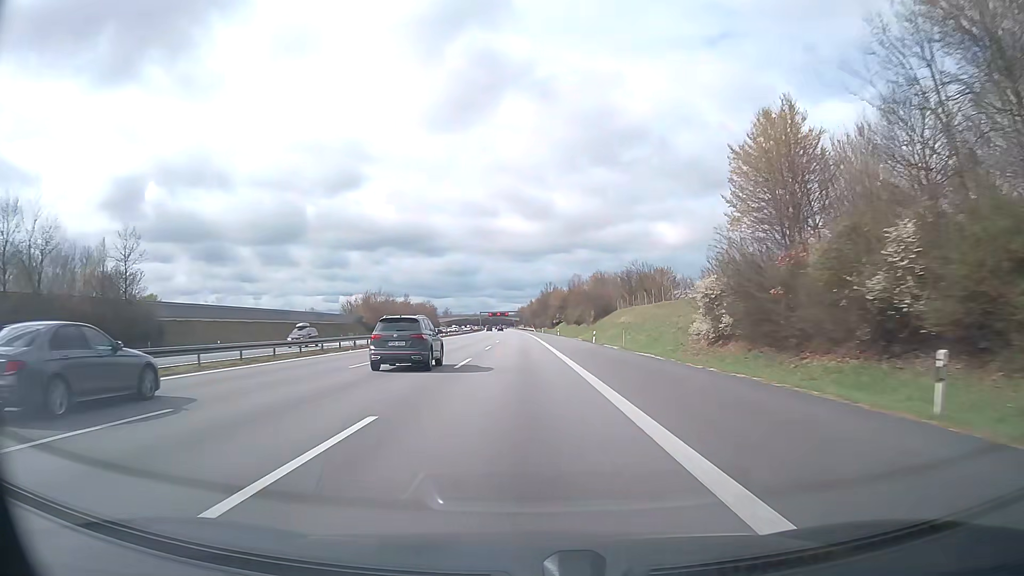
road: motorway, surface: asphalt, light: Day
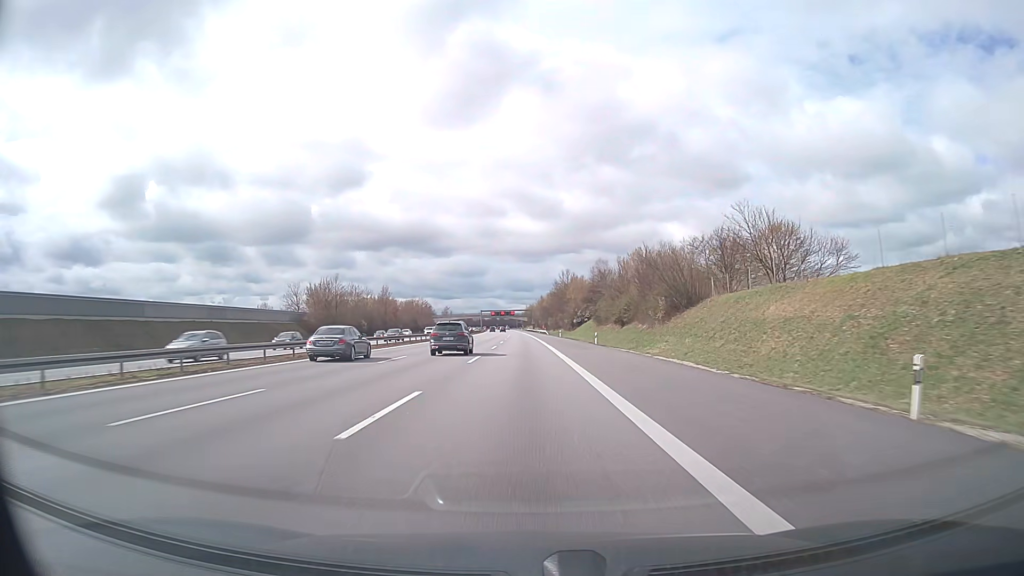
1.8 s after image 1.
(-0.4, +49.9) m; -1°
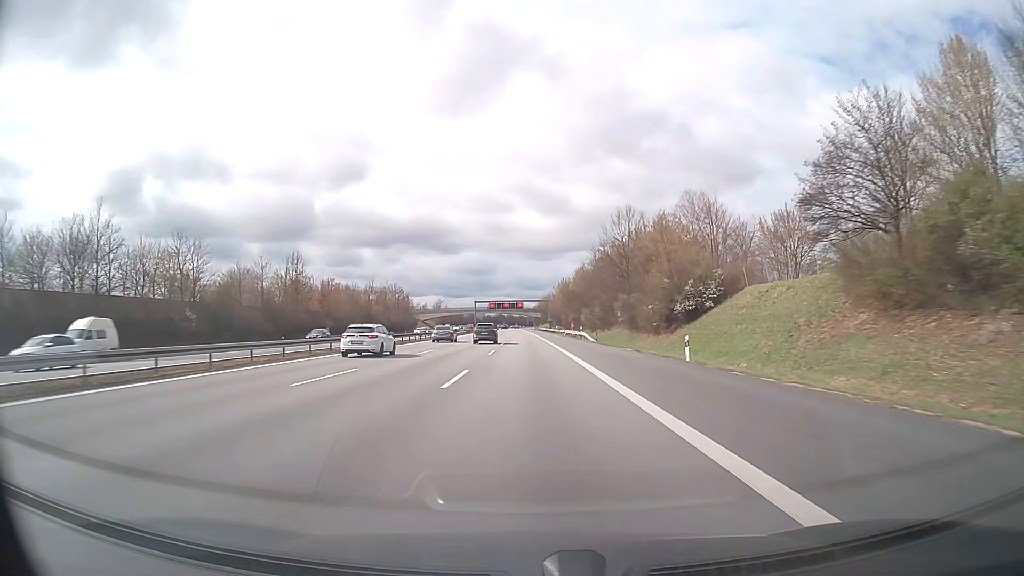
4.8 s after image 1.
(-0.9, +83.2) m; -1°
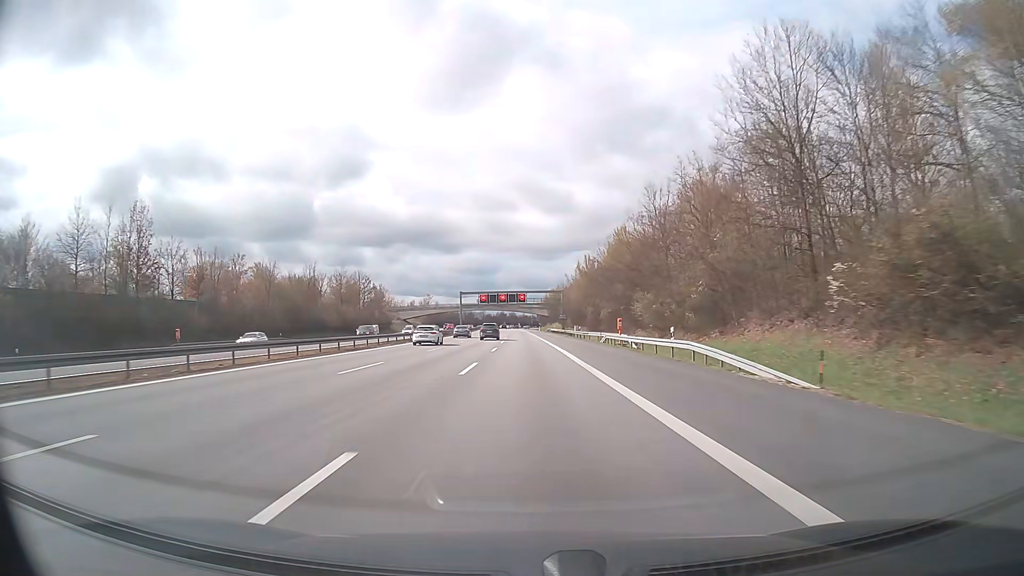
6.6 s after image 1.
(-0.1, +50.0) m; 0°
(0, +10) (0, +20) (0, +30) (0, +40) (0, +50) (0, +60) (0, +70) (0, +80) (-1, +90) (-1, +100) m
